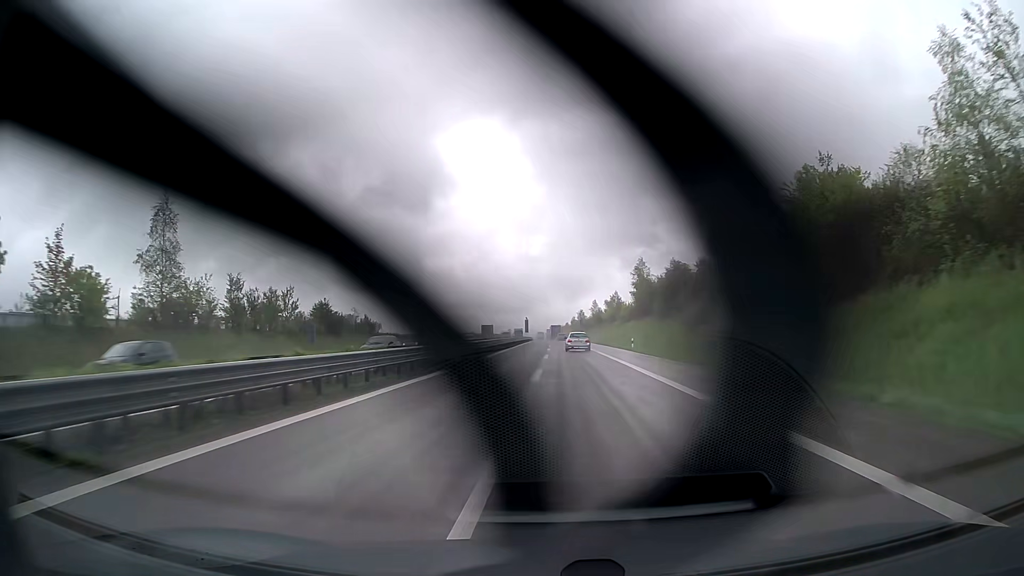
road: trunk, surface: asphalt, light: Day
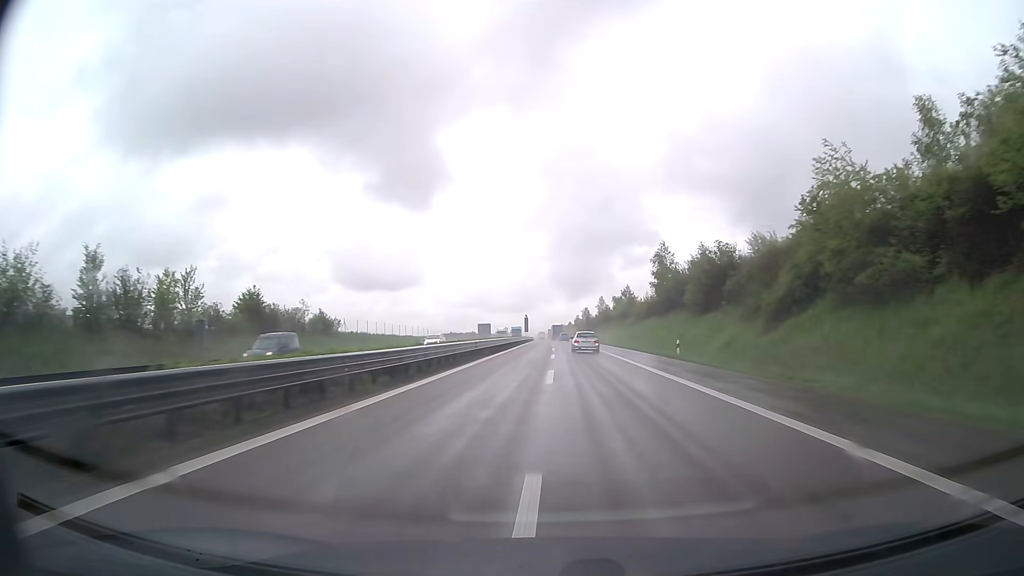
(0.0, +19.0) m; 0°
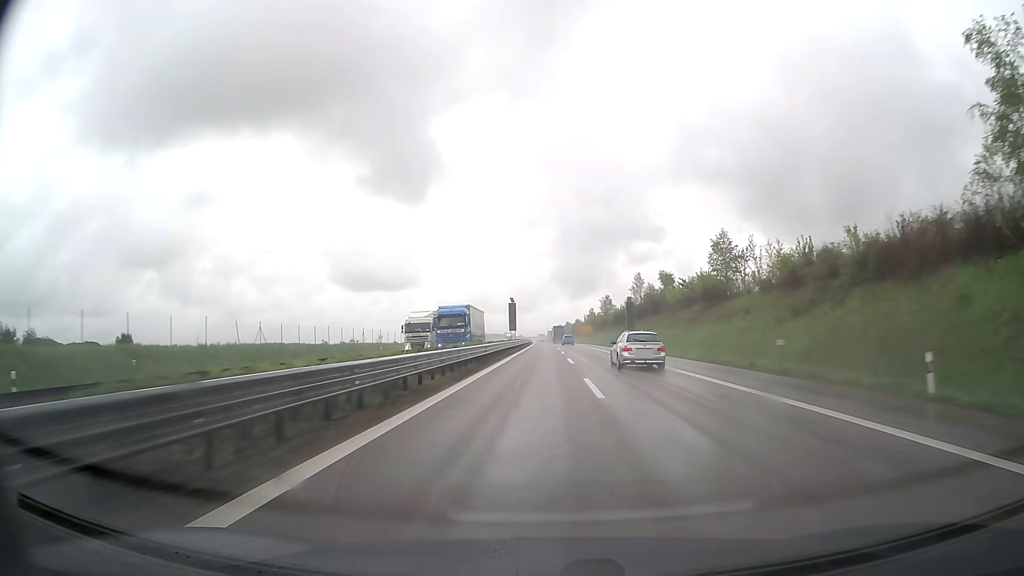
(-0.2, +75.4) m; 0°
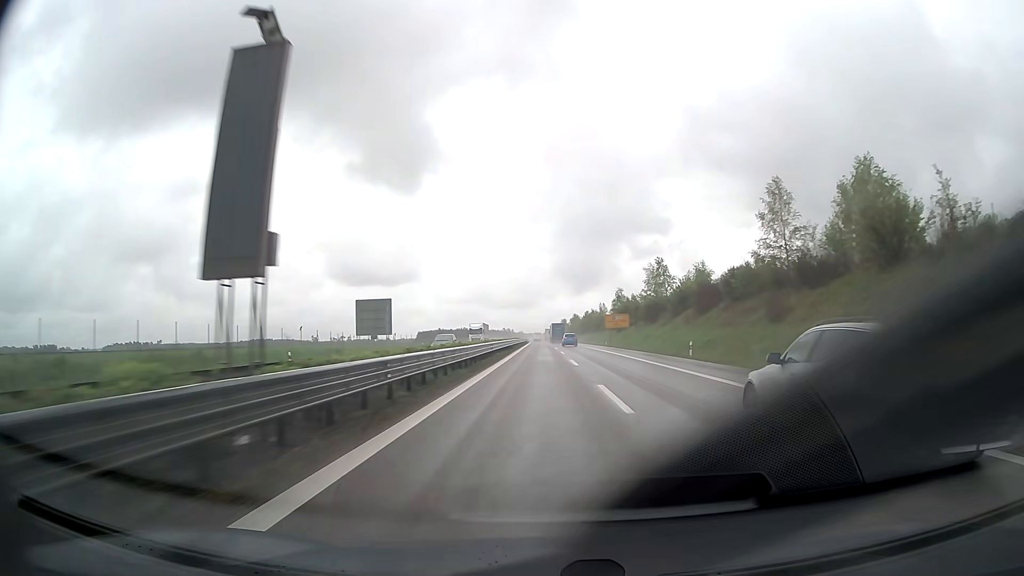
(0.0, +74.8) m; 0°
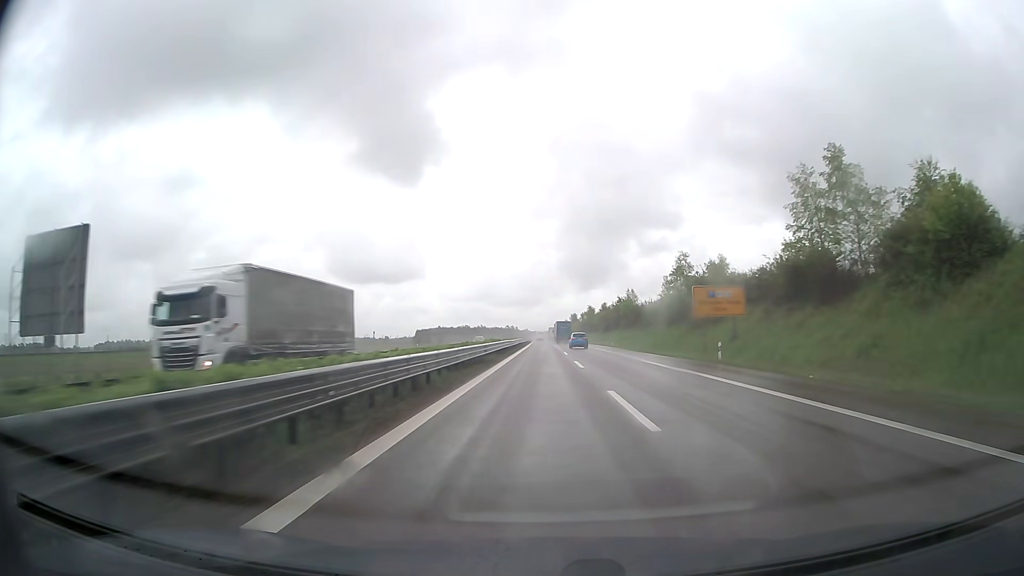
(-0.3, +55.9) m; -1°
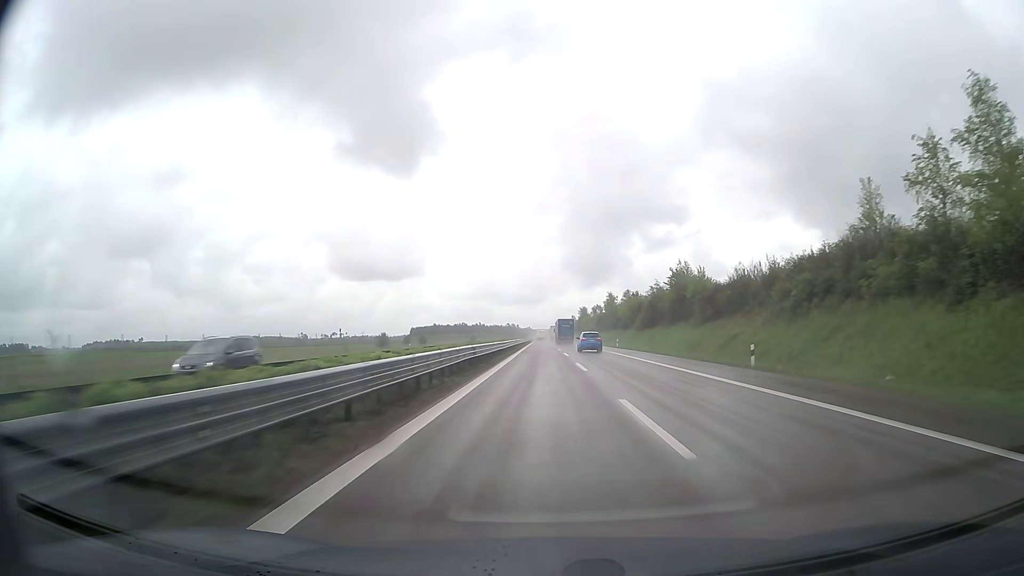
(-0.1, +55.8) m; 0°
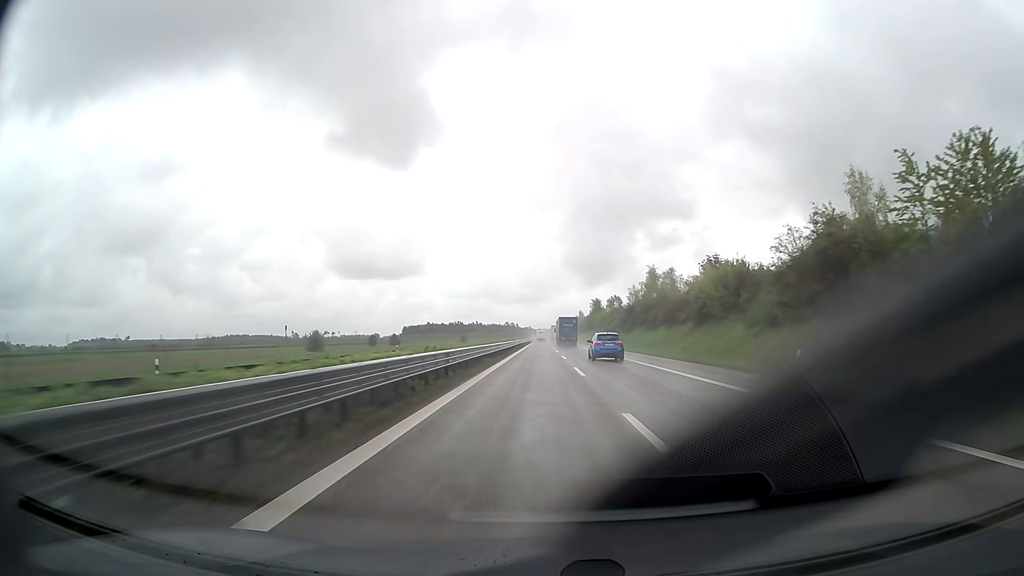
(-0.1, +55.9) m; 0°
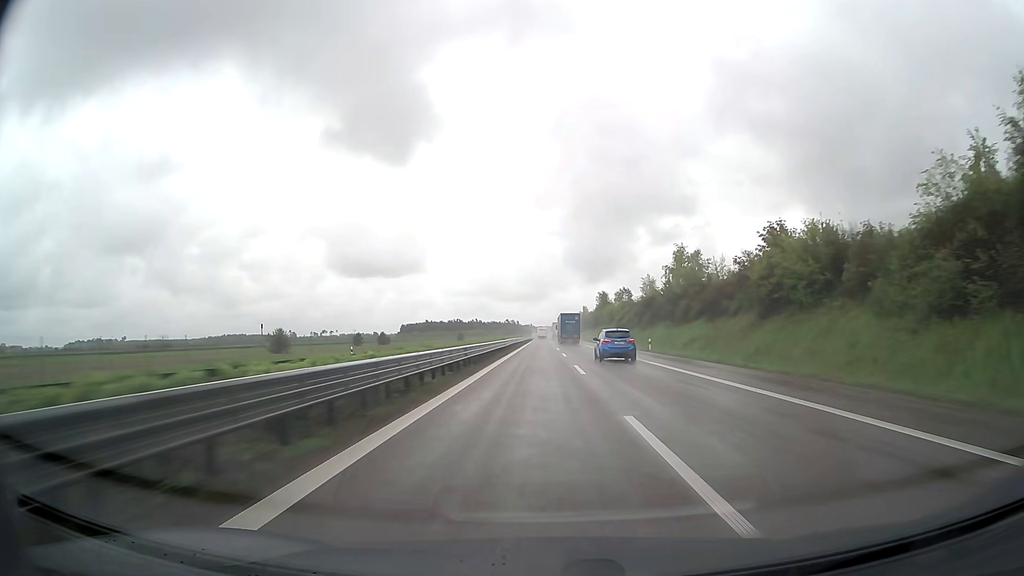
(0.0, +18.6) m; 0°
(0, +10) (0, +20) (0, +30) (0, +40) (0, +50) (0, +60) (0, +70) (0, +80) (0, +90) (0, +100) m
